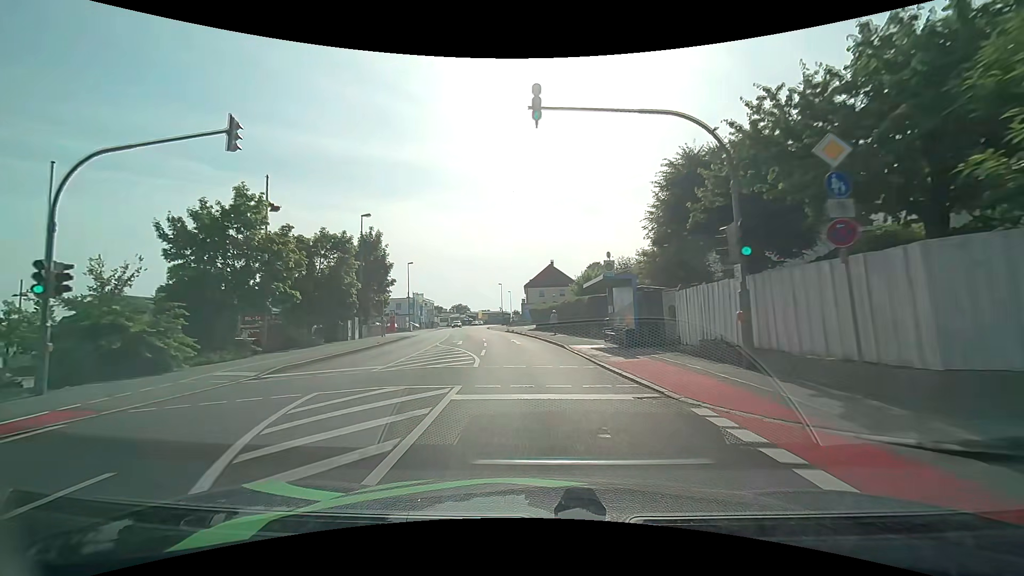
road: tertiary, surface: asphalt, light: Day
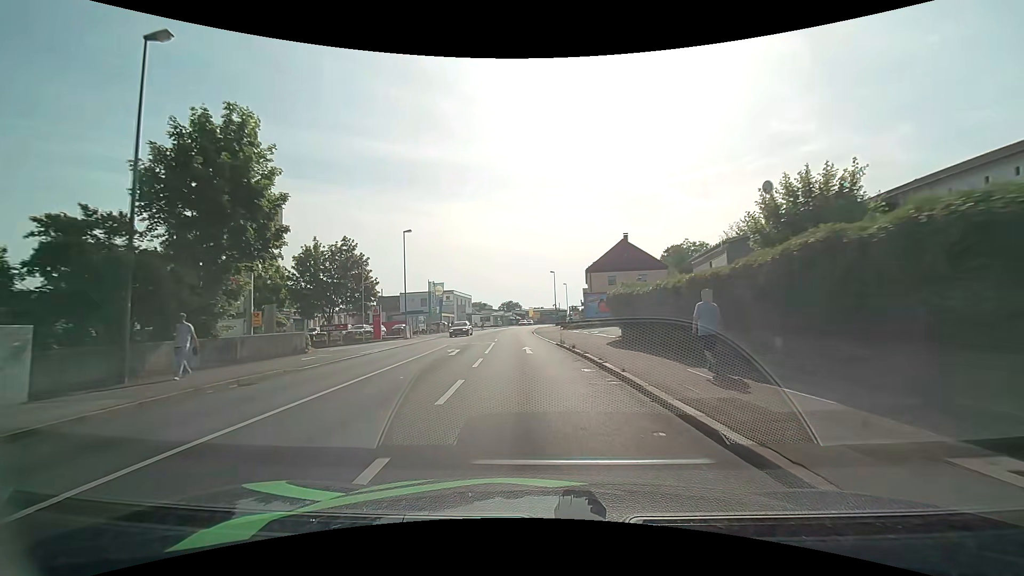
(-1.7, +28.2) m; -7°
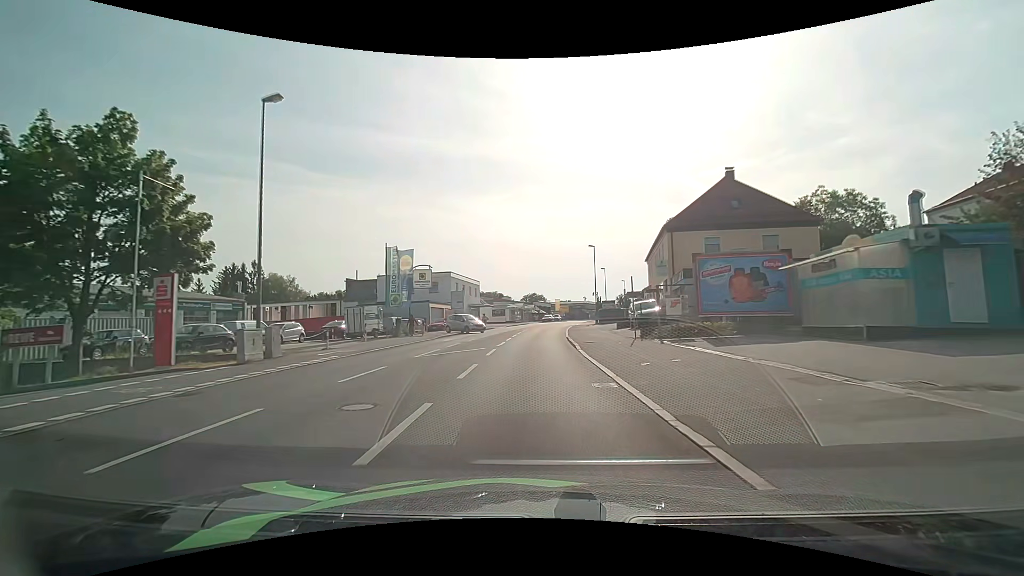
(-1.1, +28.5) m; -3°
(0, +10) (0, +20) (0, +30) (0, +40) (+1, +50) (+2, +60) (+3, +70) (+4, +80) (+6, +90) (+8, +99) m
